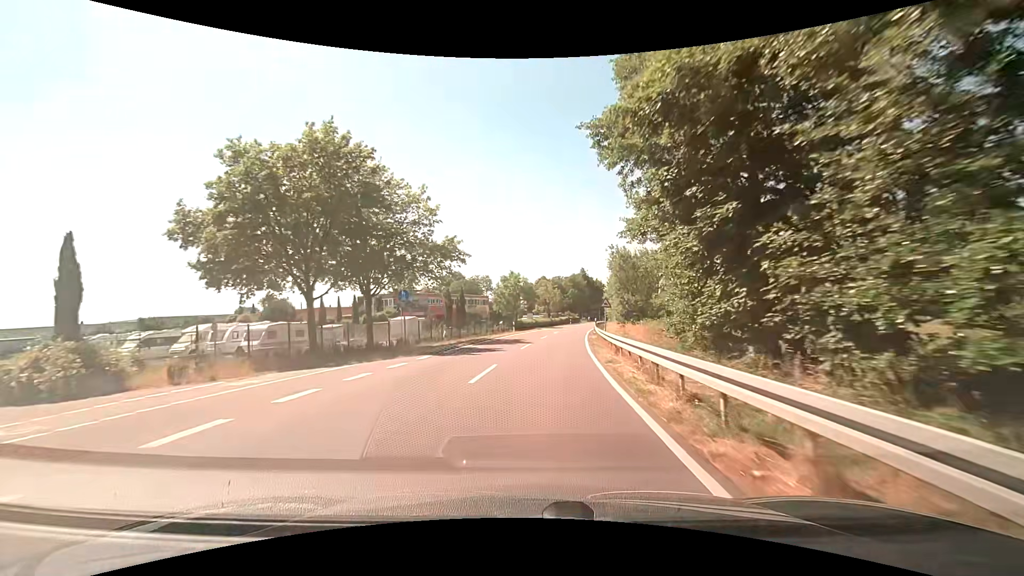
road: secondary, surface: asphalt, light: Day
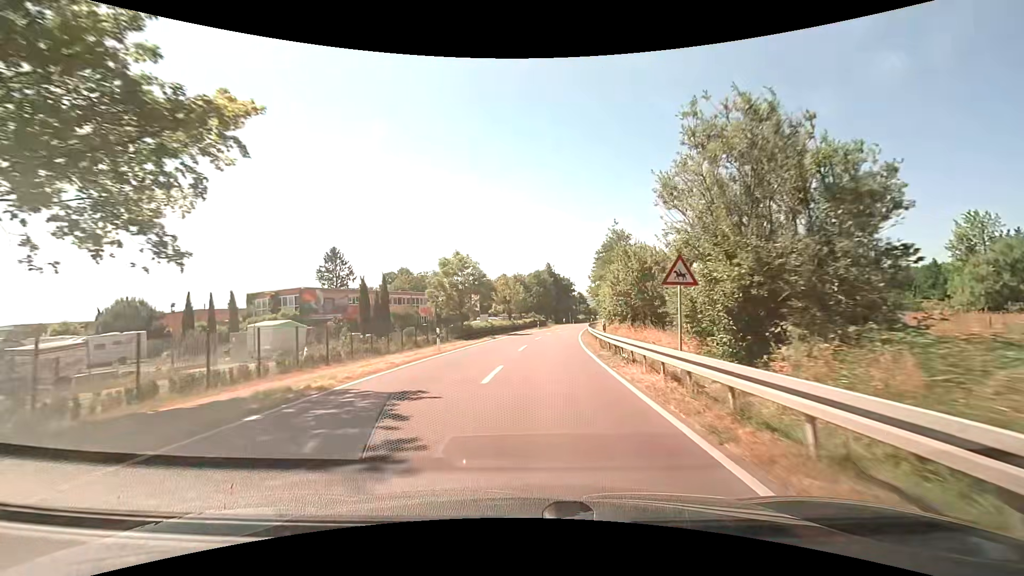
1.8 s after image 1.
(+0.8, +23.6) m; +4°
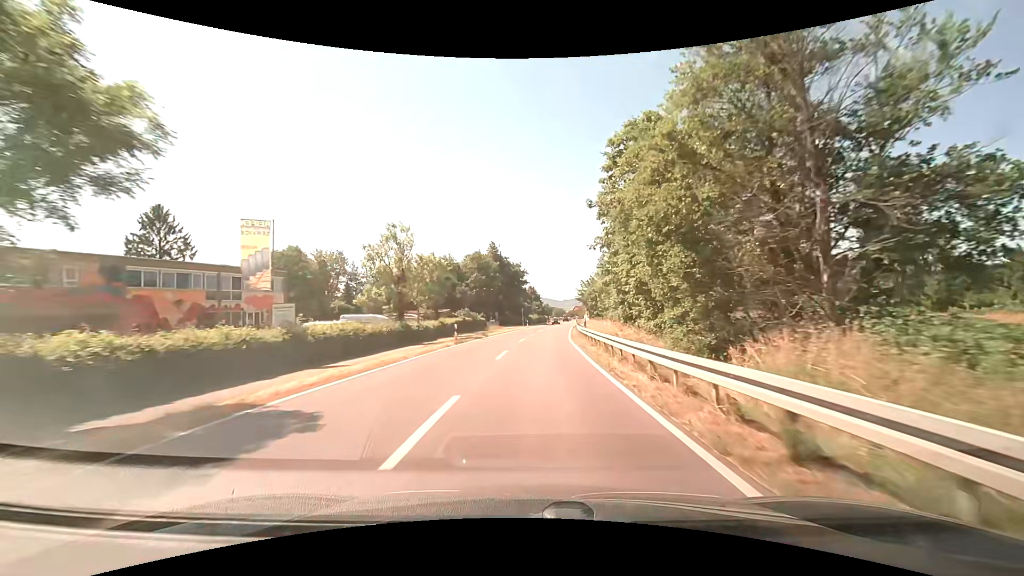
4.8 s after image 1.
(+2.4, +42.3) m; +6°
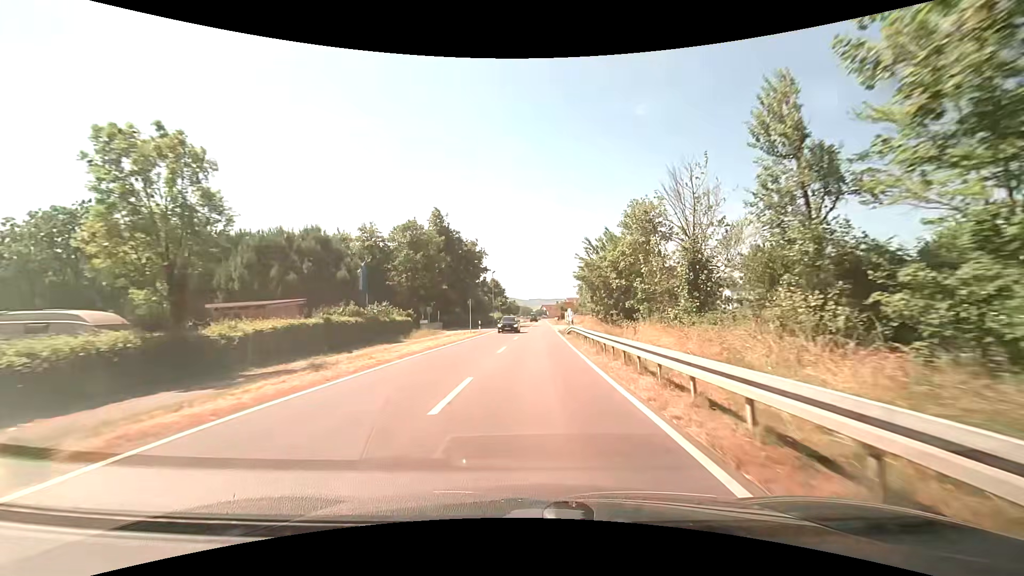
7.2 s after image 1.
(+0.9, +33.5) m; +4°
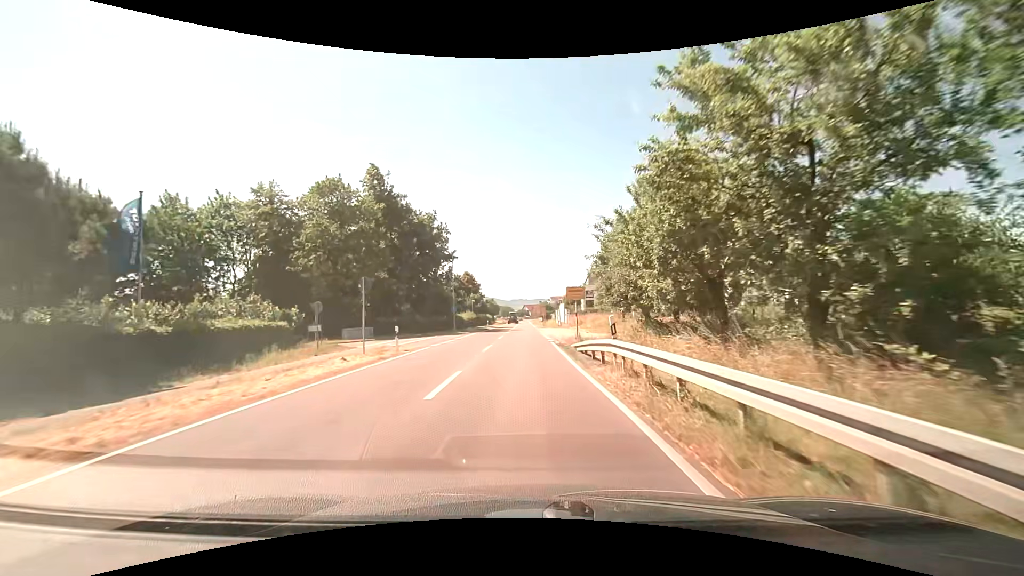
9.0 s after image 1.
(+0.6, +22.4) m; +2°
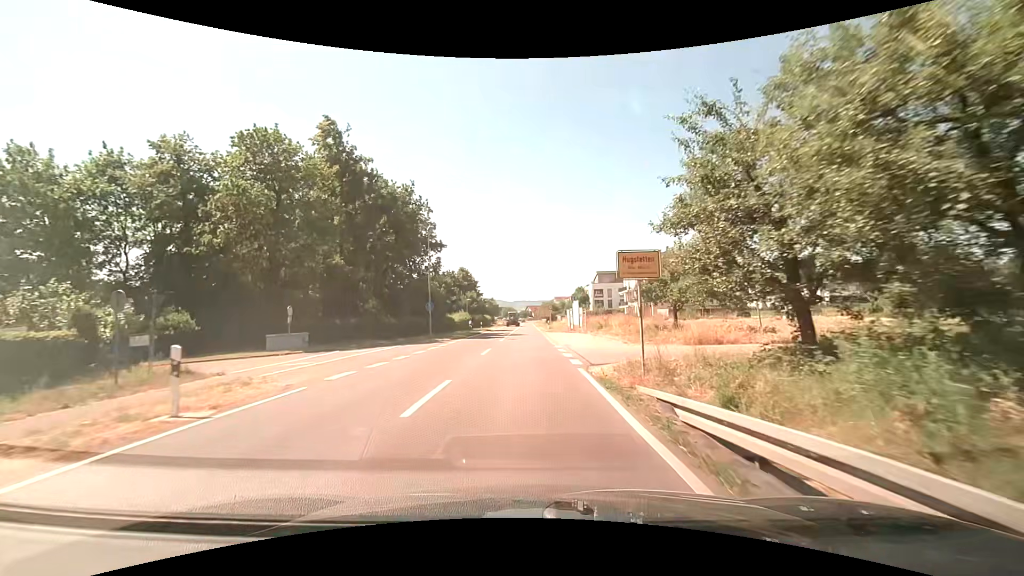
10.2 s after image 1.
(0.0, +13.4) m; 0°
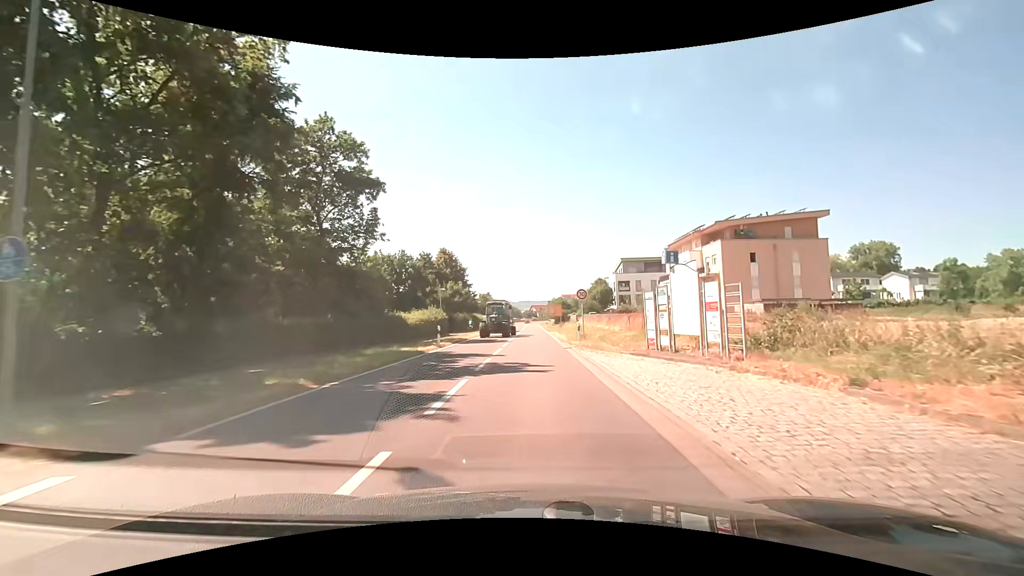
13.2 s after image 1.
(-0.3, +29.8) m; -1°
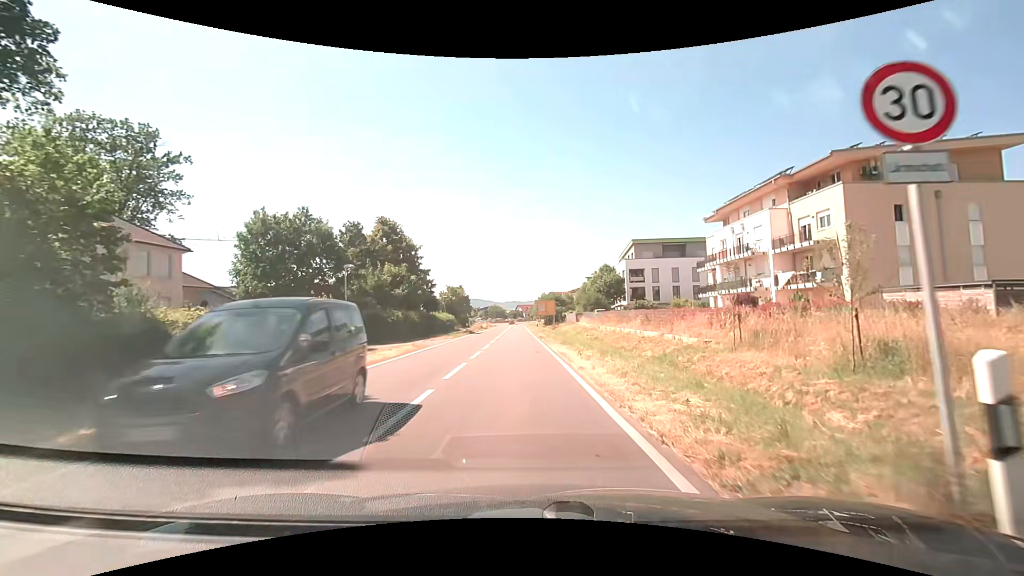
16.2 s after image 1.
(+0.6, +25.3) m; +2°
(0, +10) (0, +20) (-1, +30) (-1, +40) (-1, +50) (-2, +60) (-2, +70) (-2, +80) (-2, +90) (-2, +100) m
